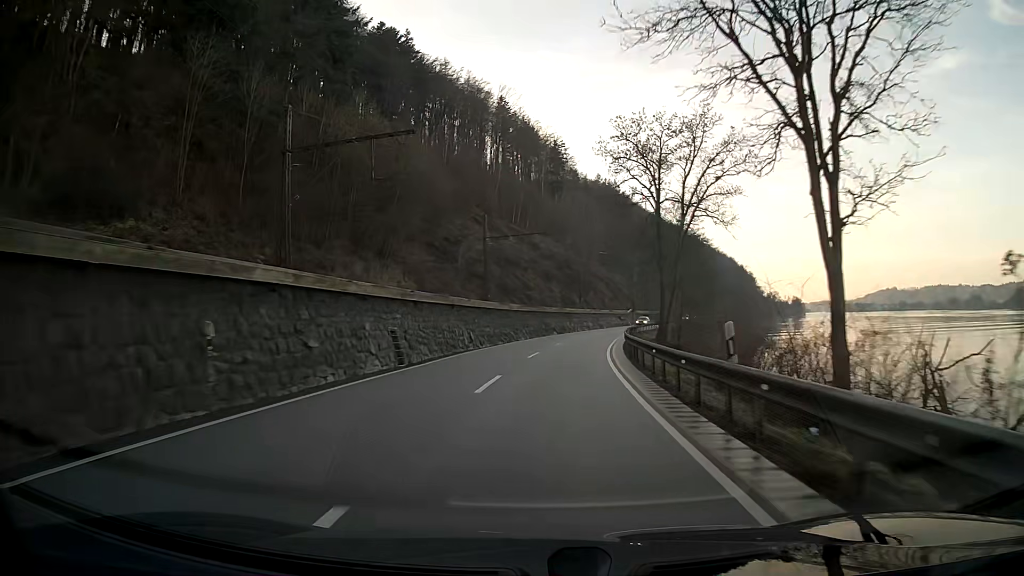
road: primary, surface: asphalt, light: Day
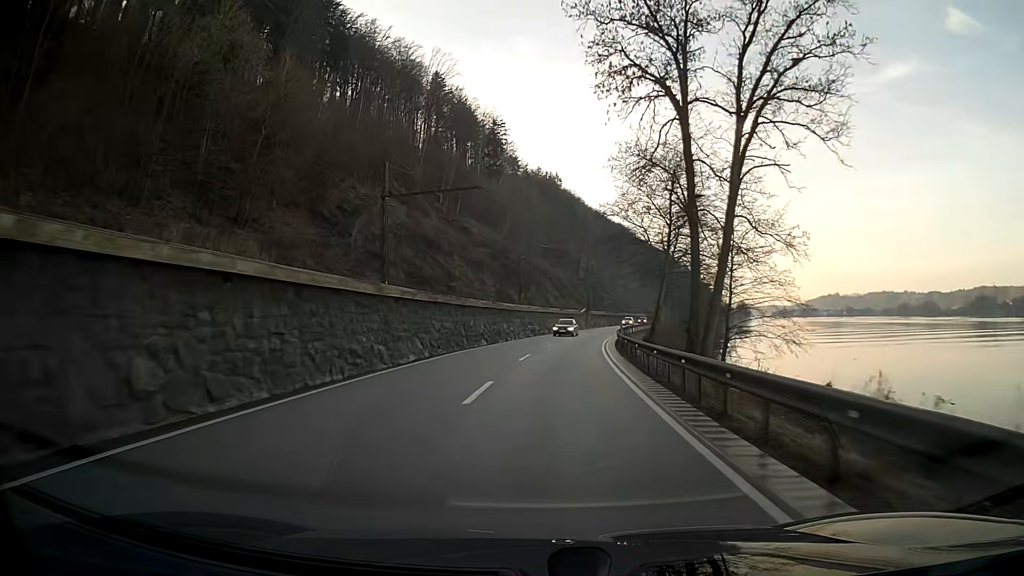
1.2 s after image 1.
(+1.1, +25.6) m; +5°
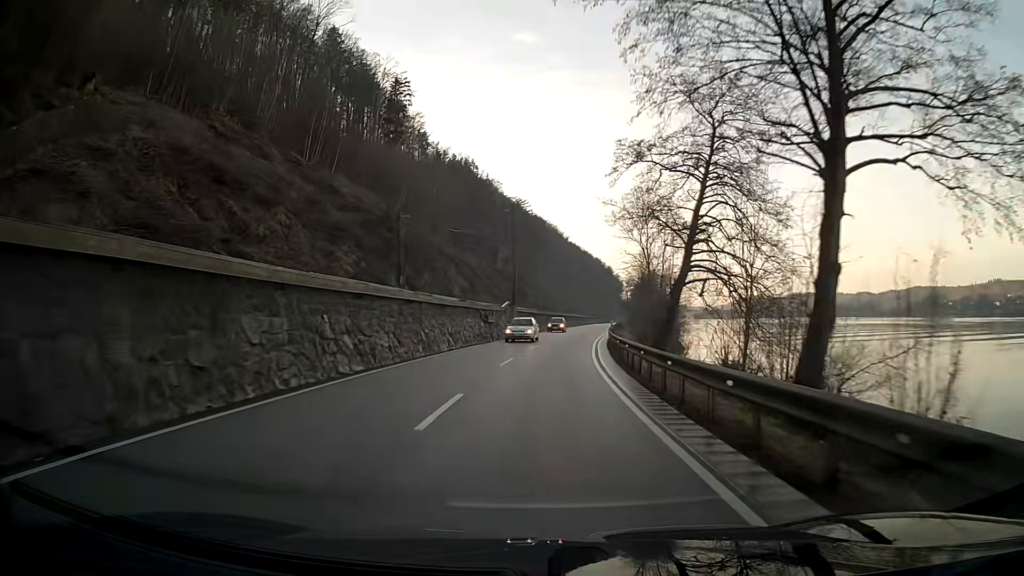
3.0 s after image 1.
(+2.6, +38.4) m; +7°
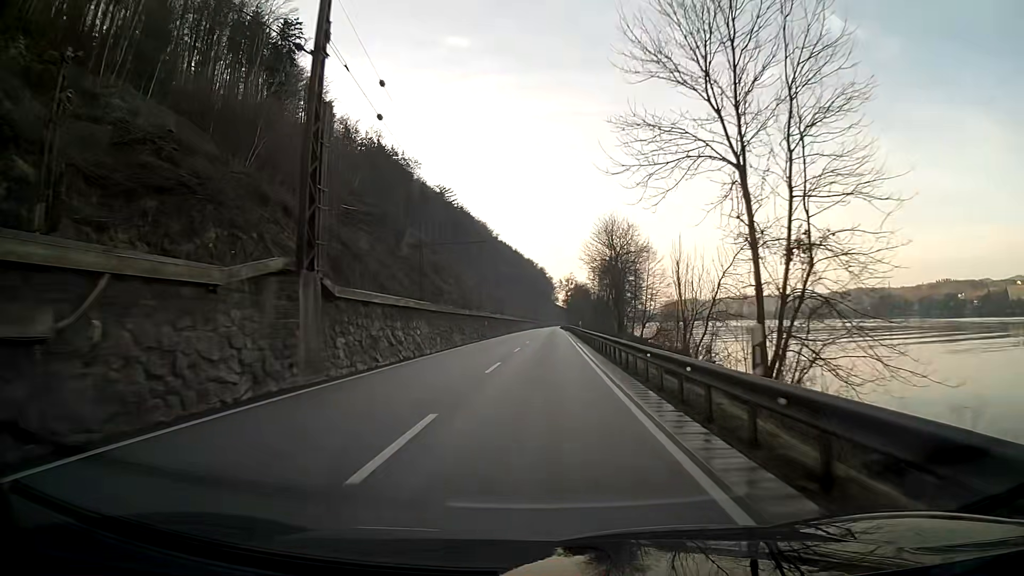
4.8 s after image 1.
(+1.9, +38.4) m; +5°
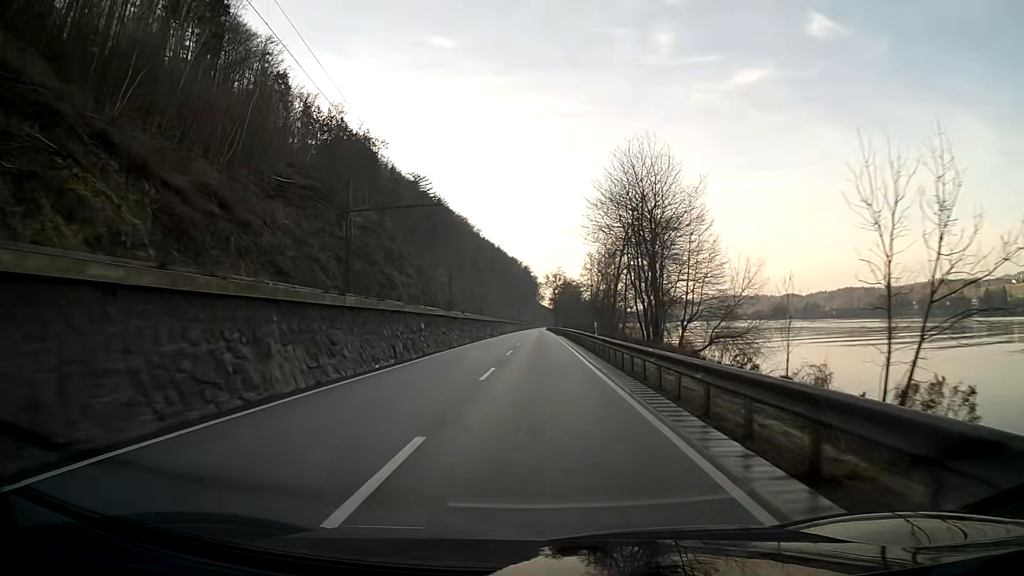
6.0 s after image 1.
(+0.3, +25.7) m; +1°
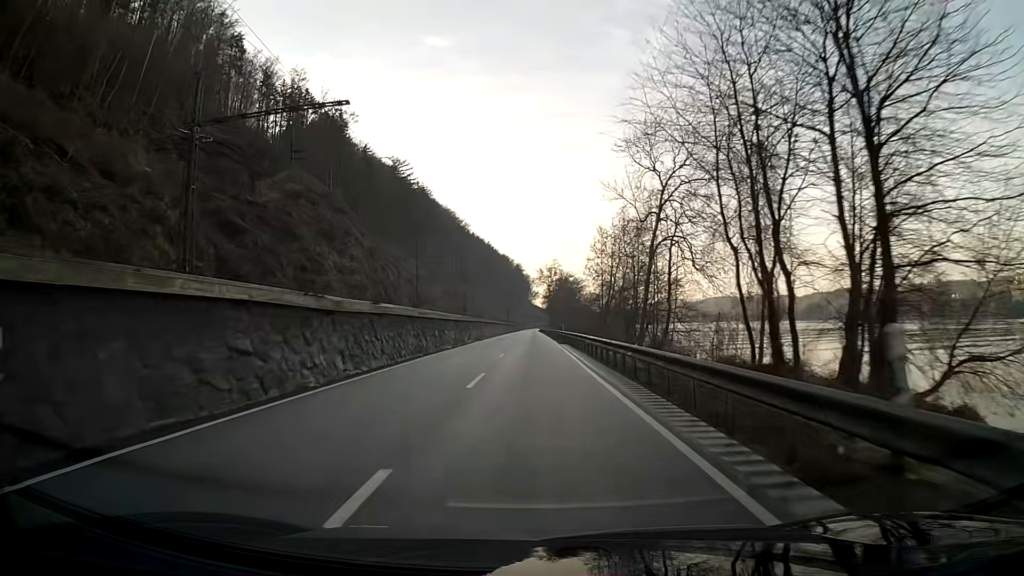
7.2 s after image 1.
(+0.2, +25.7) m; +1°
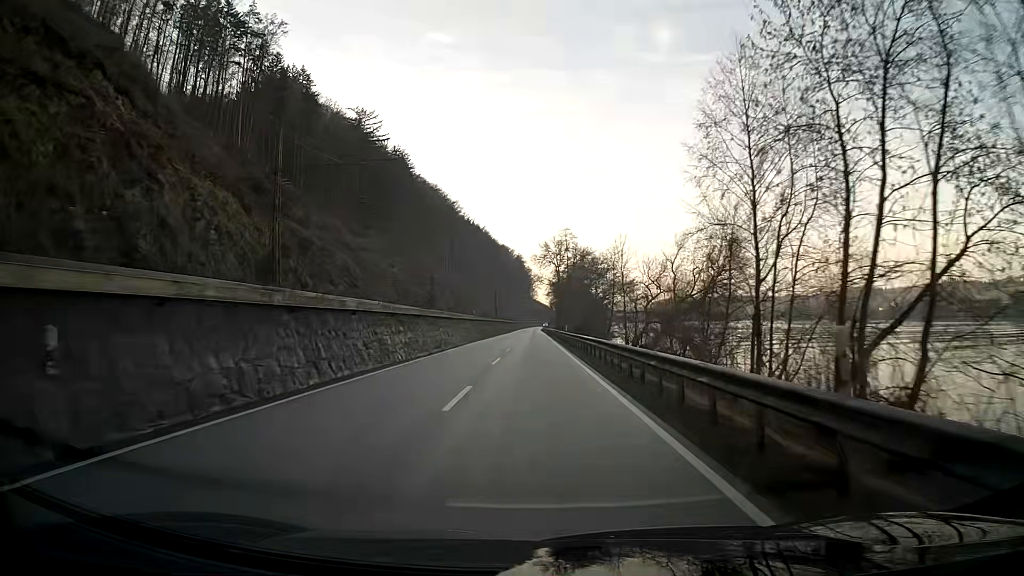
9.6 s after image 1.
(0.0, +51.4) m; 0°
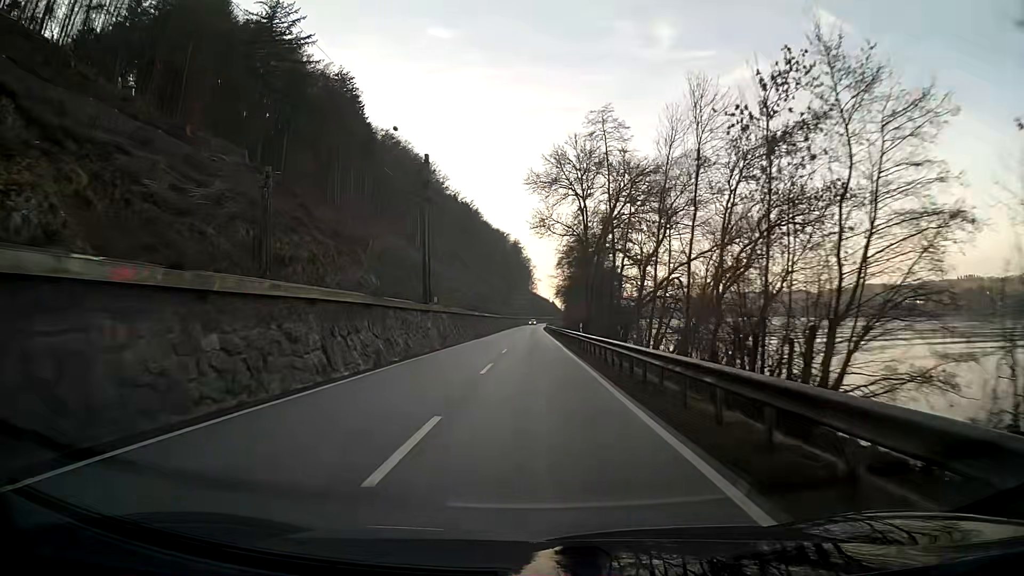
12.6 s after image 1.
(+0.1, +64.6) m; 0°
